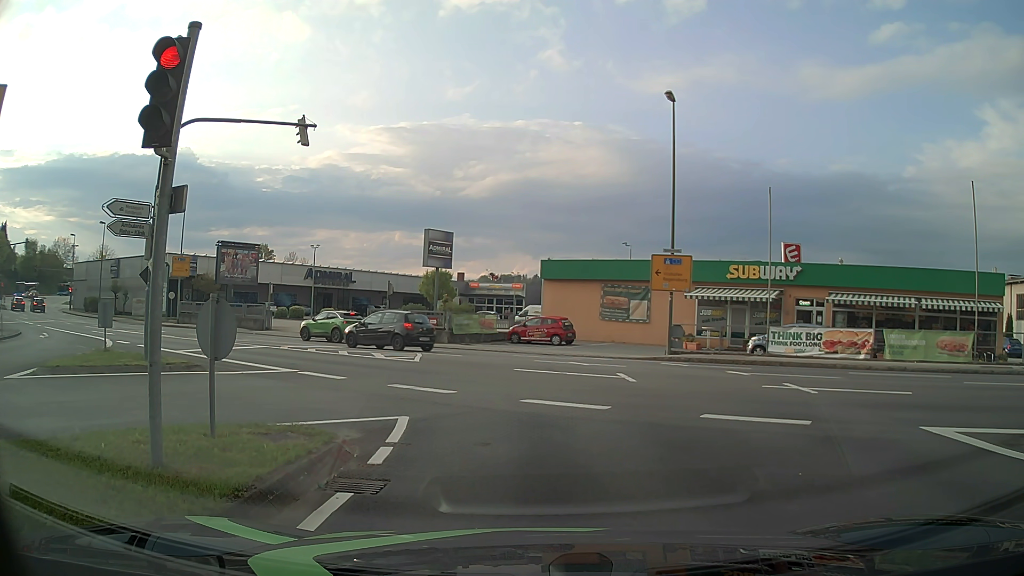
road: tertiary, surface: asphalt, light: Day
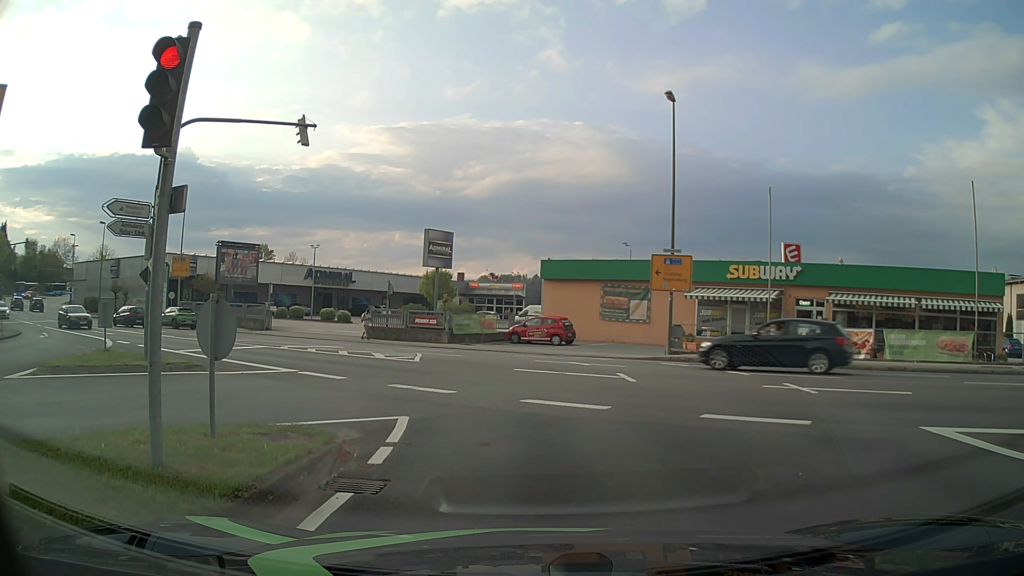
(0.0, 0.0) m; 0°
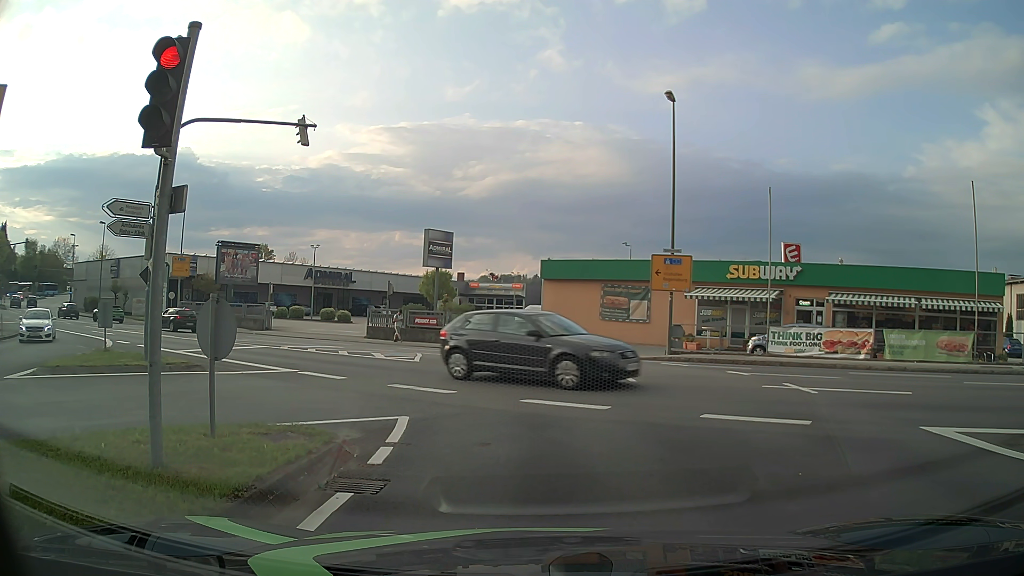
(0.0, 0.0) m; 0°
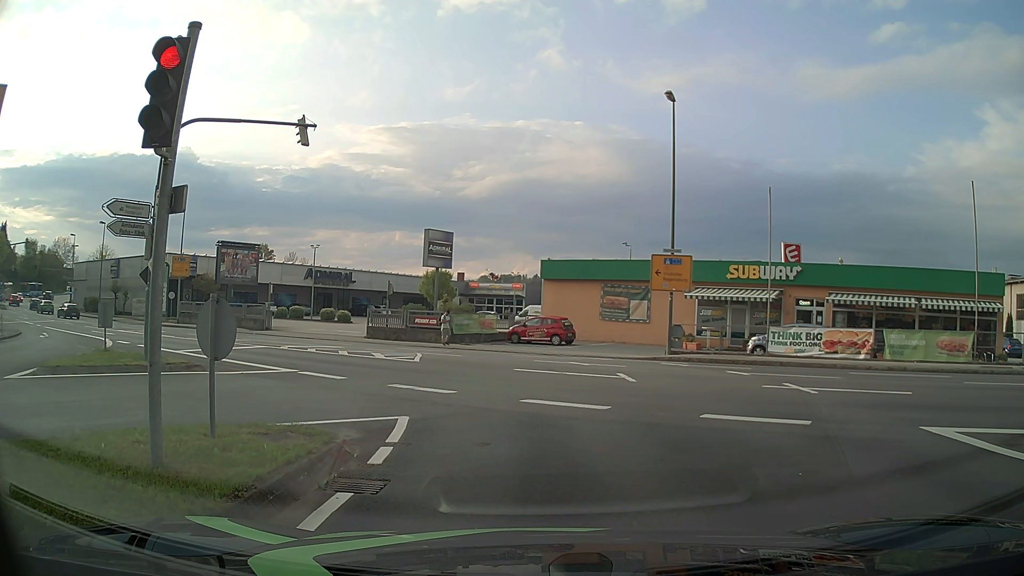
(0.0, 0.0) m; 0°
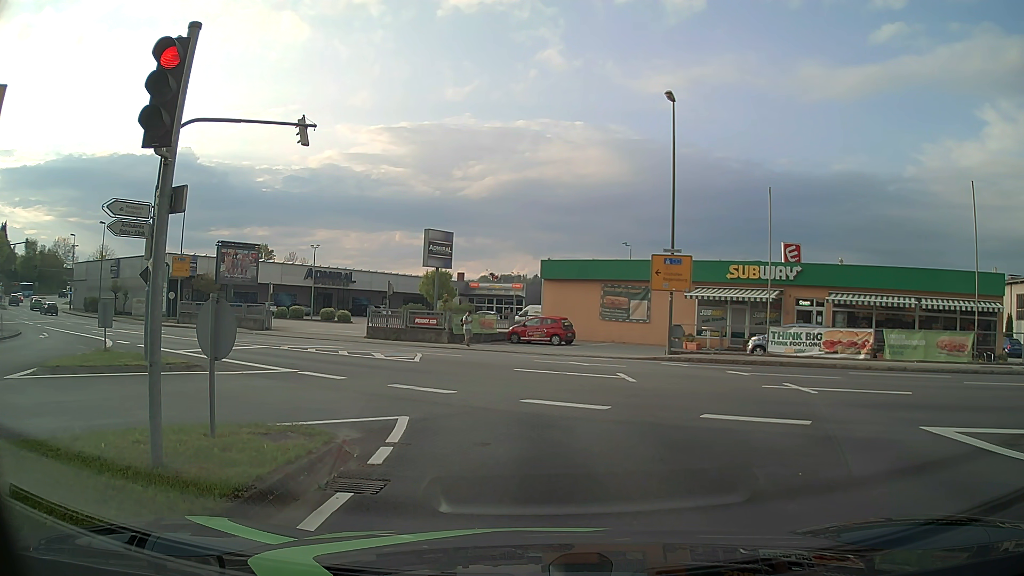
(0.0, 0.0) m; 0°
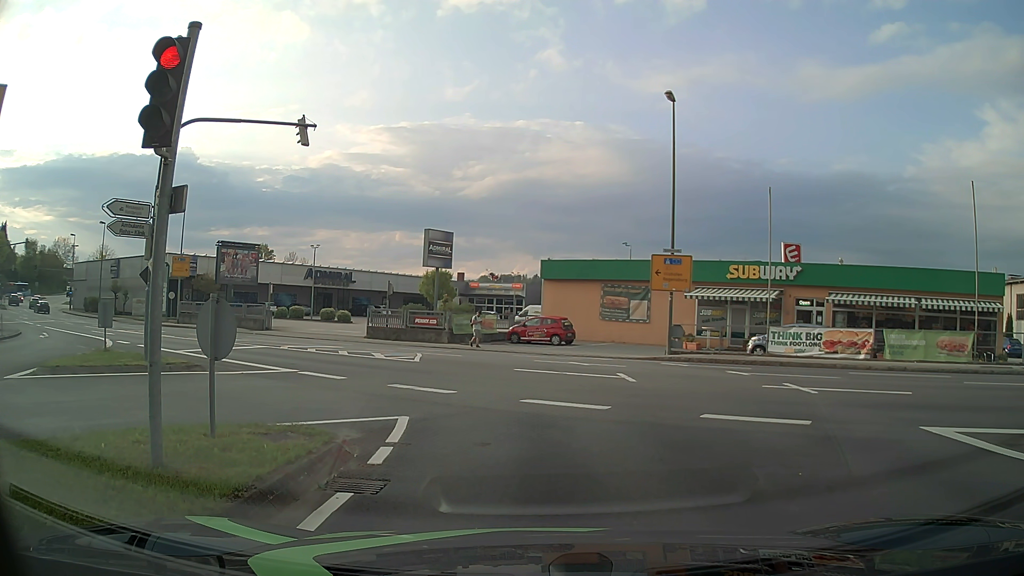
(0.0, 0.0) m; 0°
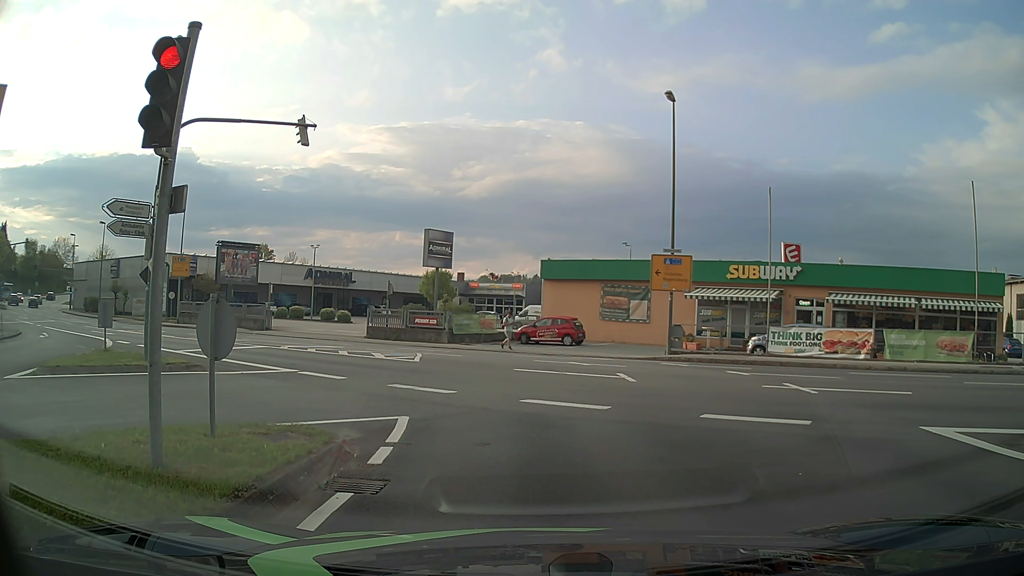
(0.0, 0.0) m; 0°
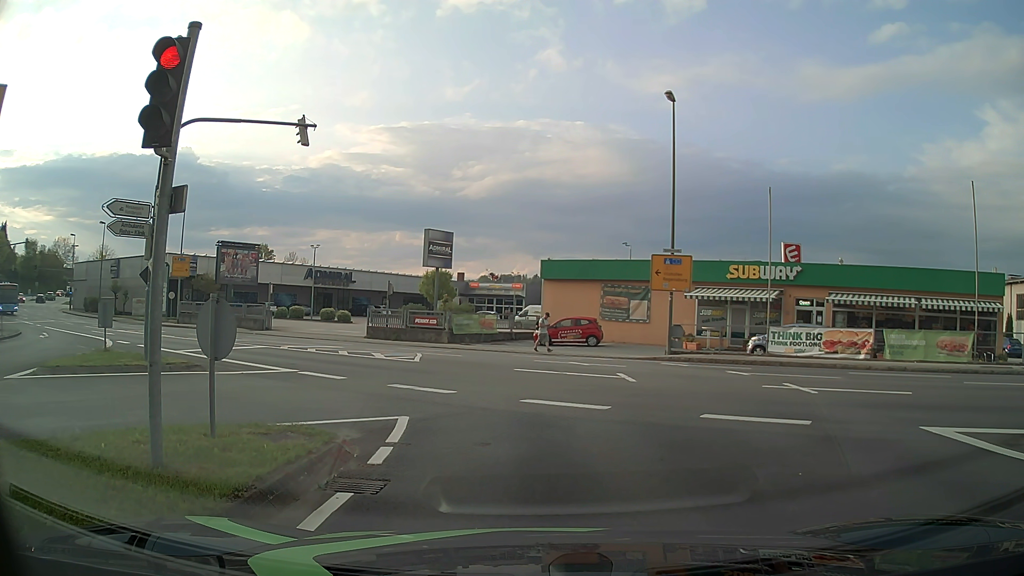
(0.0, 0.0) m; 0°
(0, +10) (-1, +20) (-6, +29) (-14, +35) (-22, +40) (-30, +46) (-39, +51) (-47, +56) (-55, +62) (-63, +68) m
